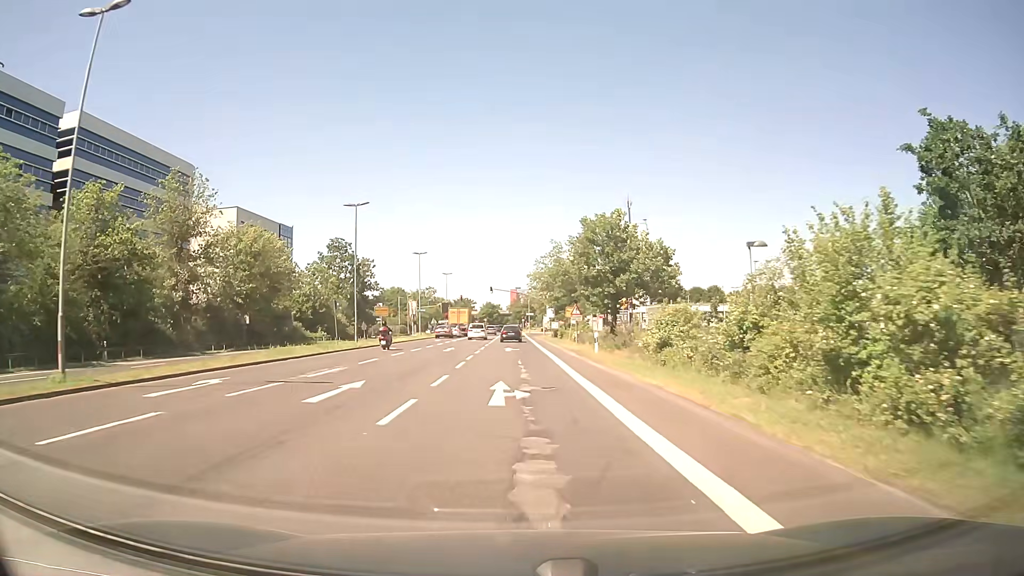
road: secondary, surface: asphalt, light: Day
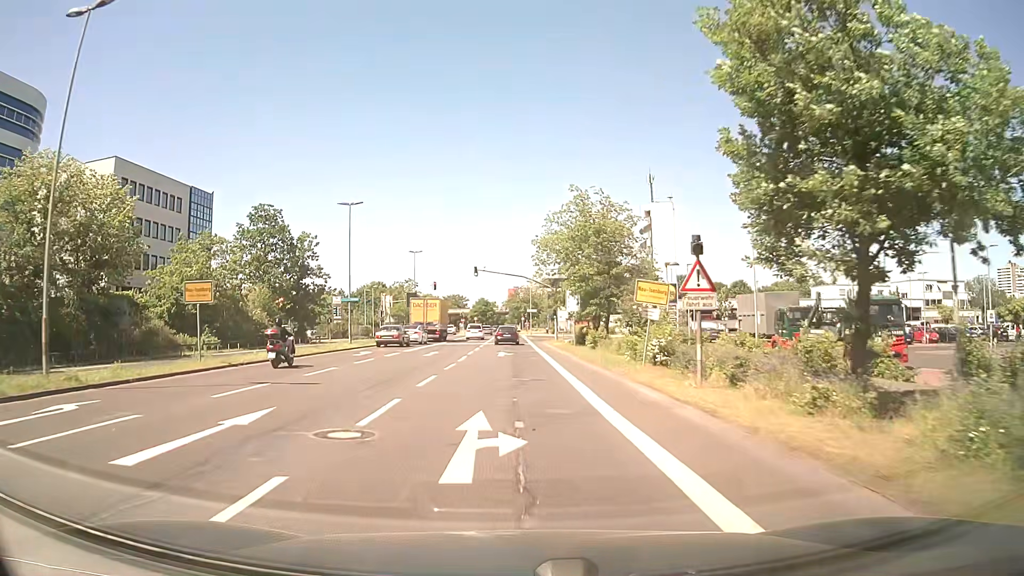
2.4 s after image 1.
(0.0, +30.8) m; 0°
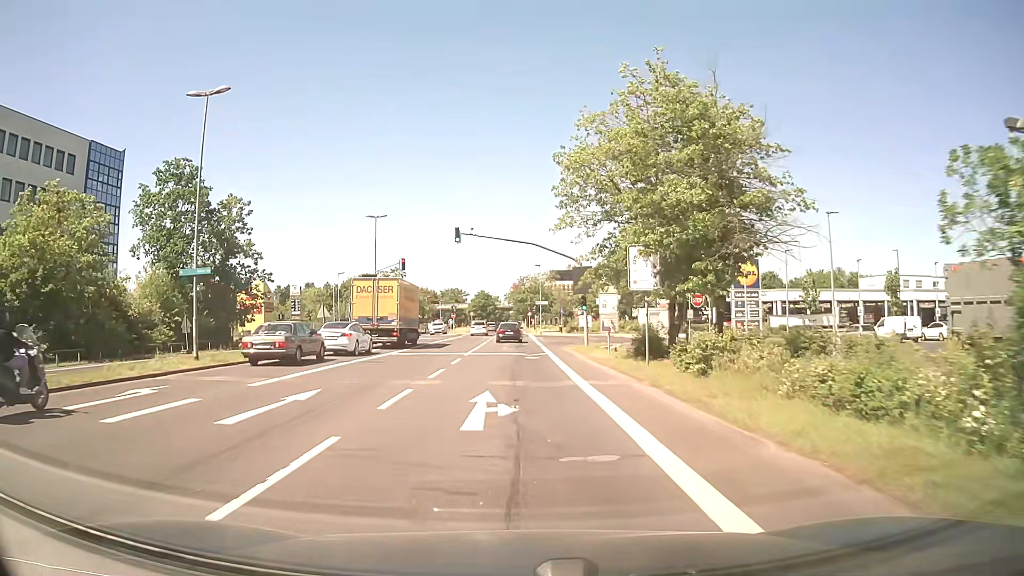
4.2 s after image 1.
(-0.2, +22.2) m; -1°
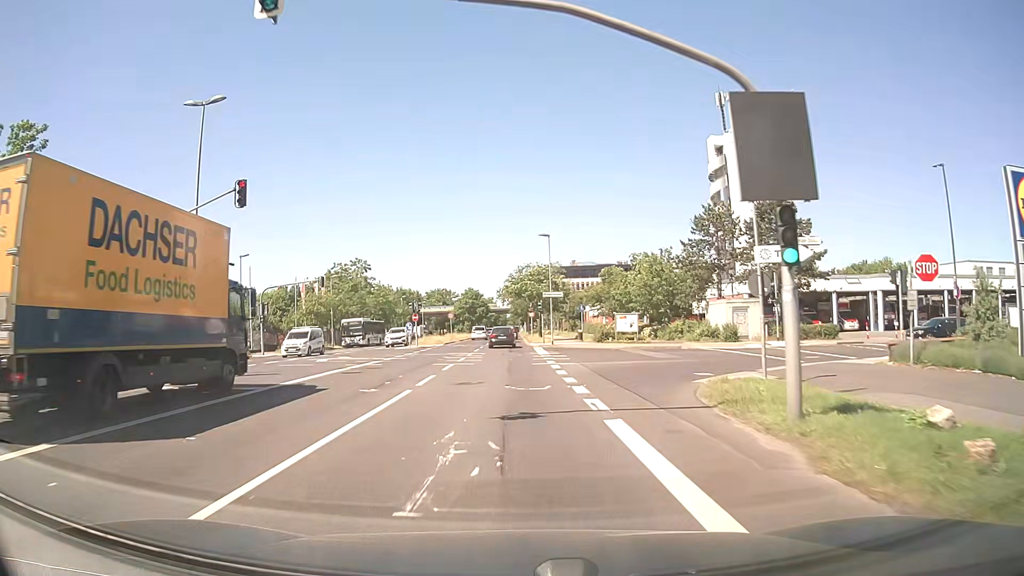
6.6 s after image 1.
(+0.1, +28.7) m; 0°
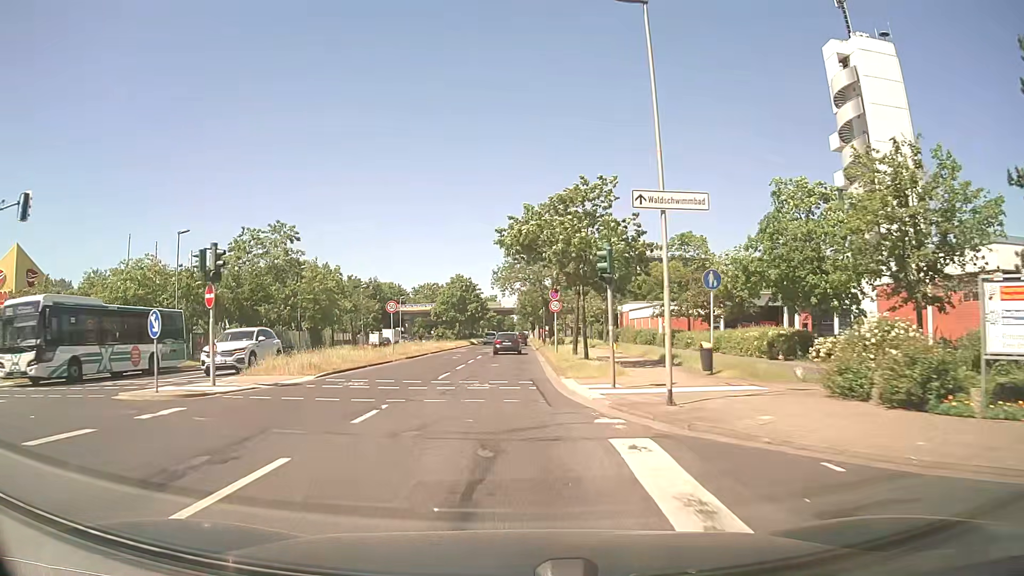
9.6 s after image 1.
(-0.1, +36.5) m; -1°
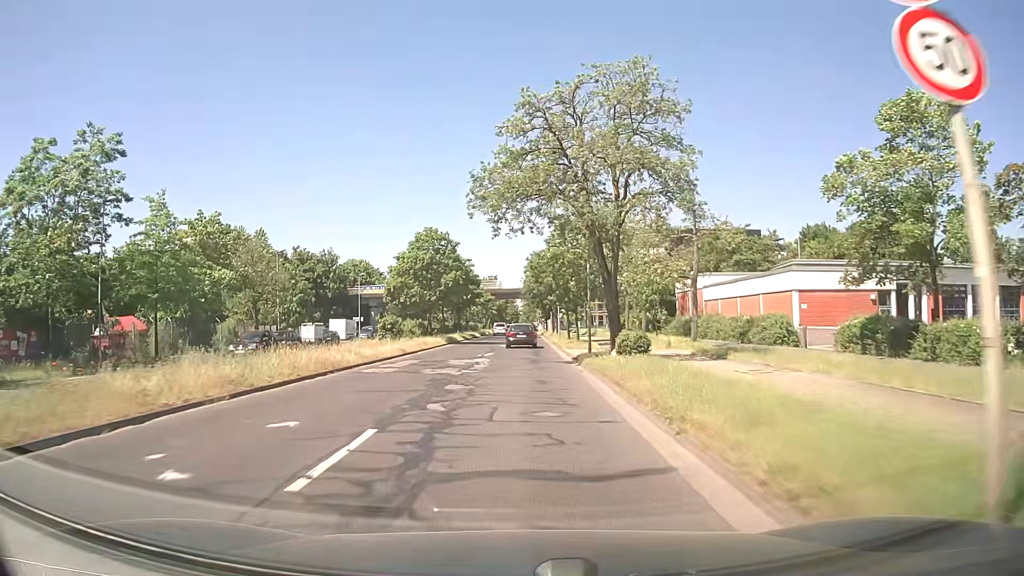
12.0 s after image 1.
(-0.2, +32.0) m; 0°
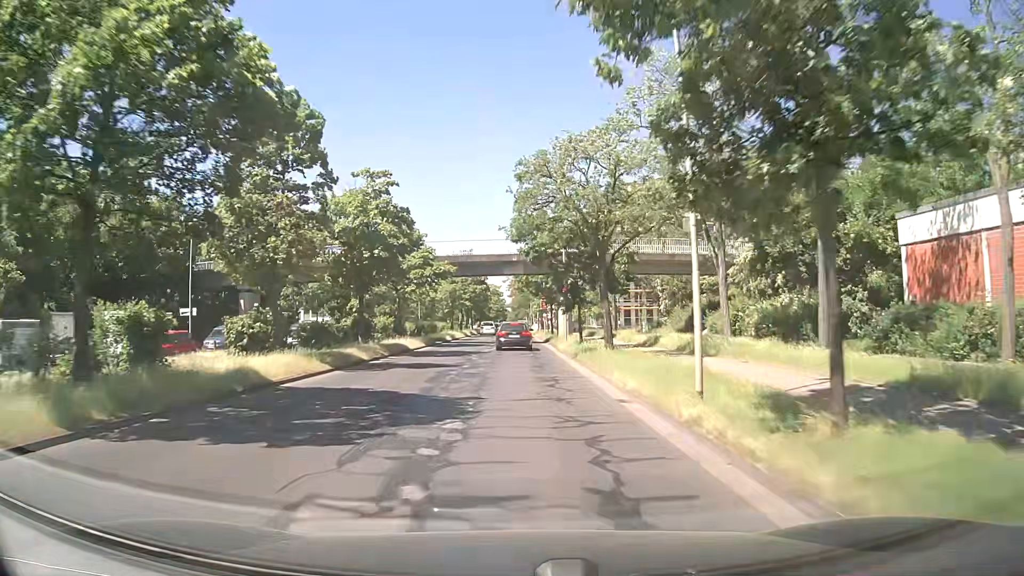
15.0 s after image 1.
(-0.1, +40.1) m; +1°
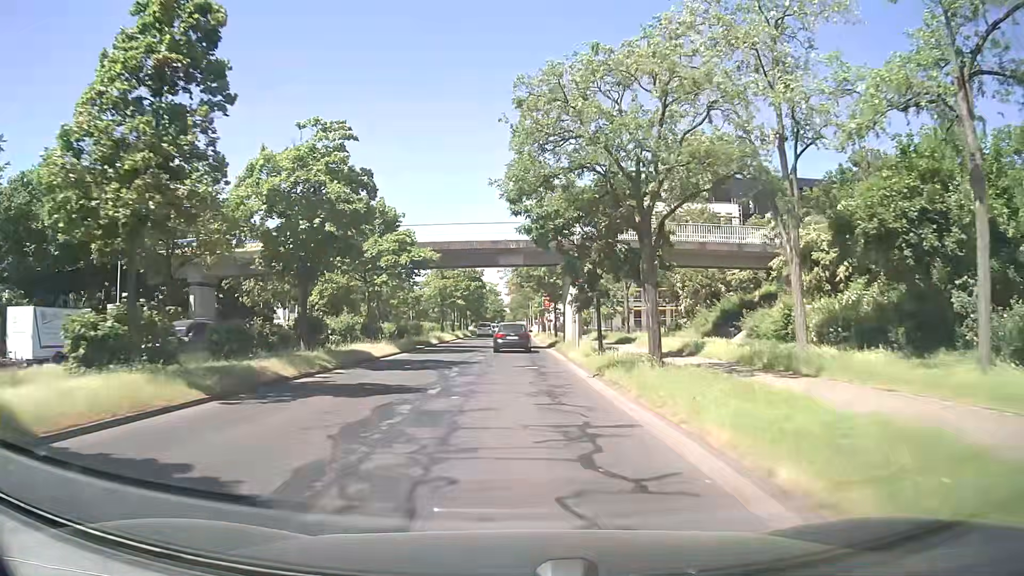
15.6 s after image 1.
(0.0, +7.9) m; 0°
(0, +10) (0, +20) (0, +30) (0, +40) (0, +50) (-1, +60) (-2, +70) (-2, +80) (-3, +90) (-3, +100) m
